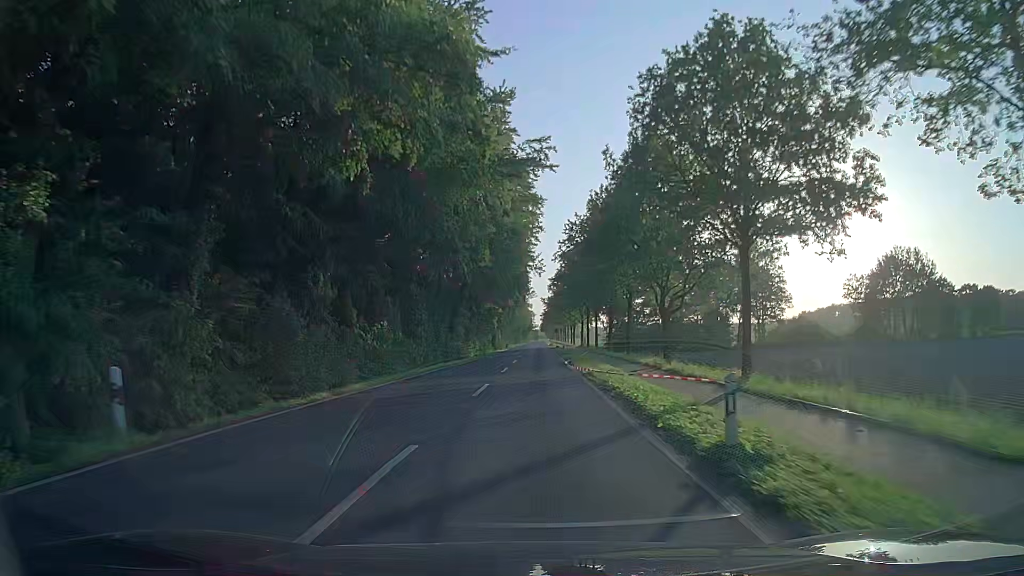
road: secondary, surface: asphalt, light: Day
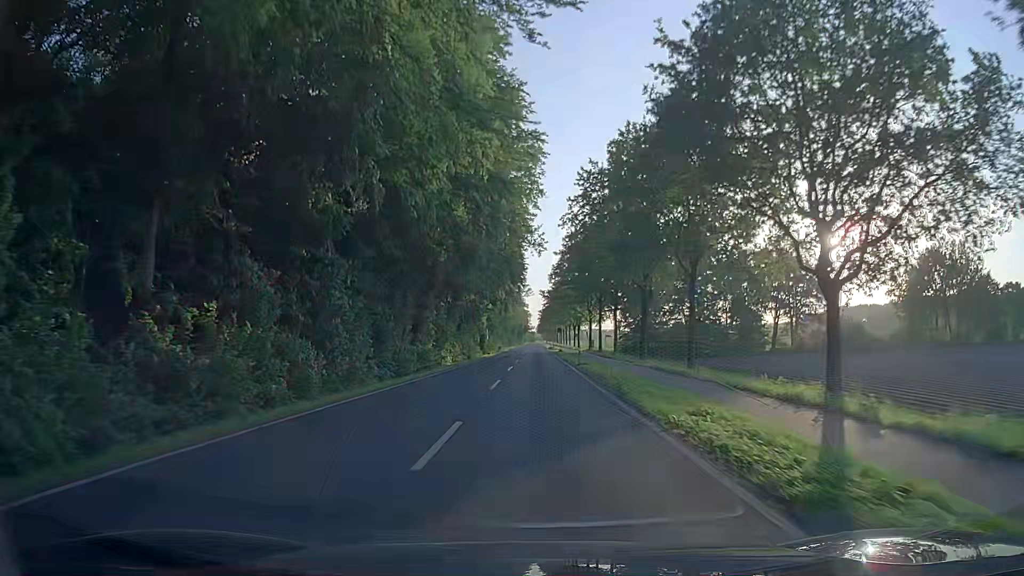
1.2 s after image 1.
(0.0, +21.3) m; 0°
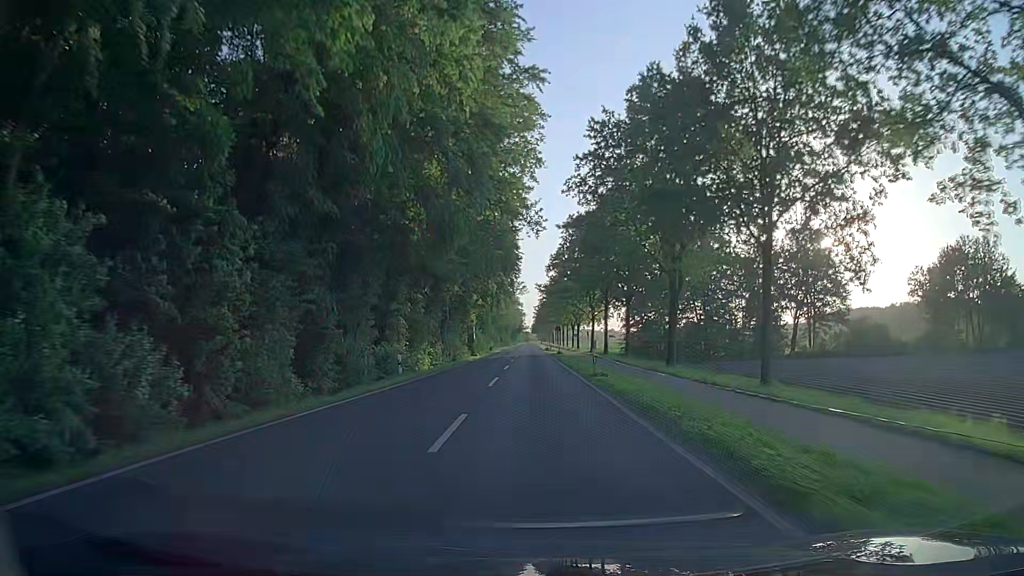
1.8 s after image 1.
(+0.1, +10.8) m; +1°
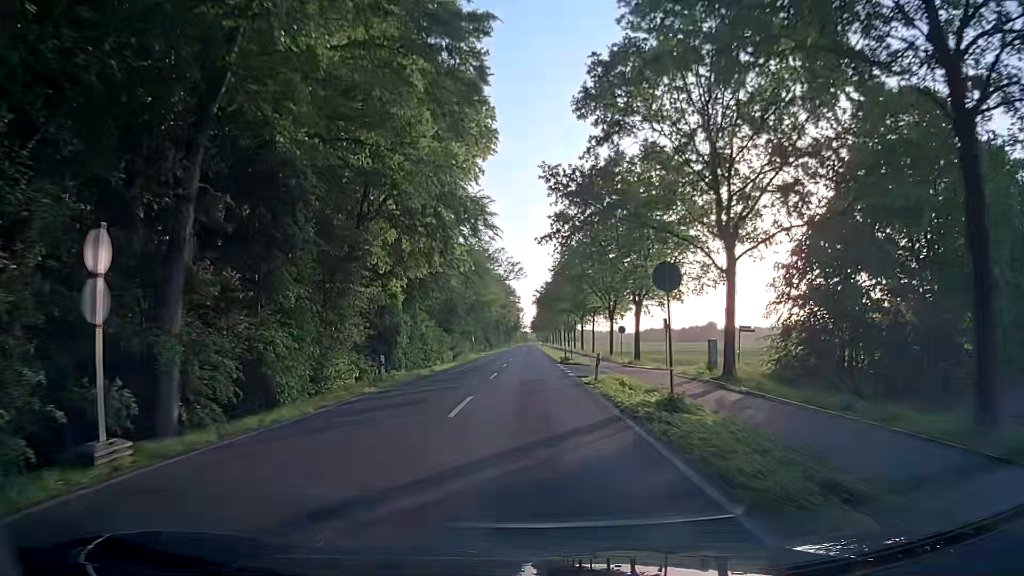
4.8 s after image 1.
(+0.6, +56.4) m; 0°
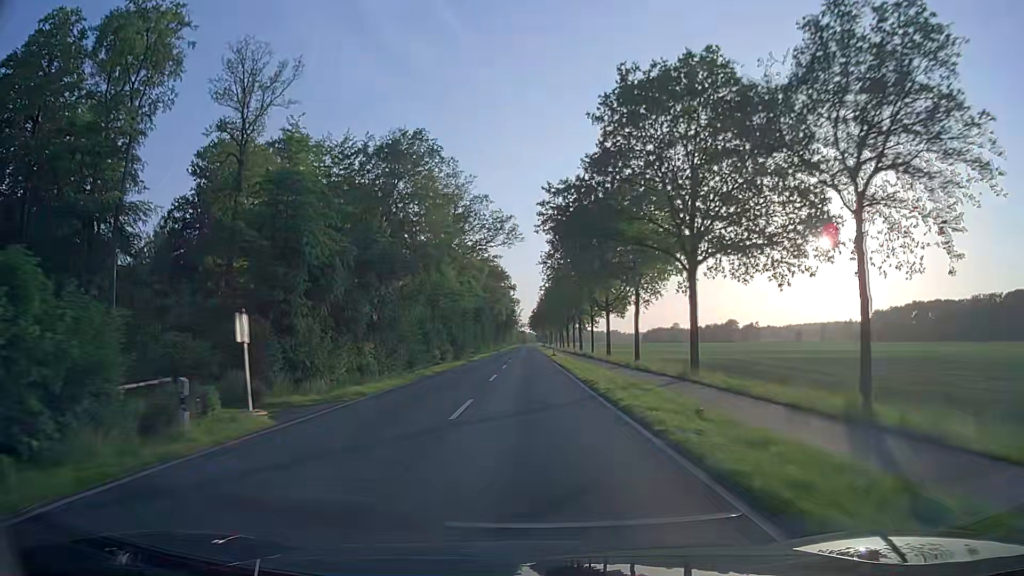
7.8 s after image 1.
(-0.2, +60.5) m; 0°
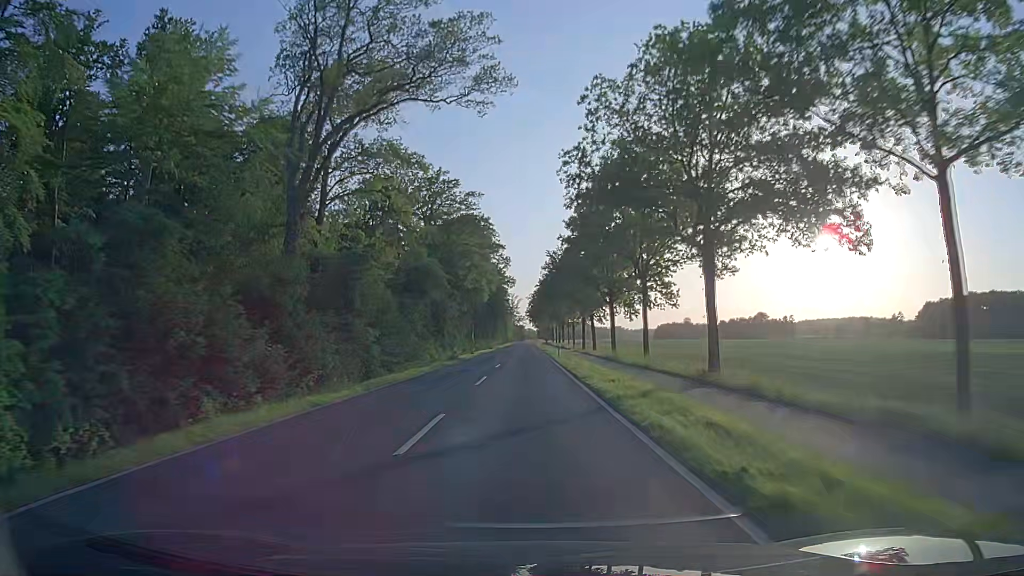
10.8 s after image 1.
(+0.6, +64.1) m; +1°
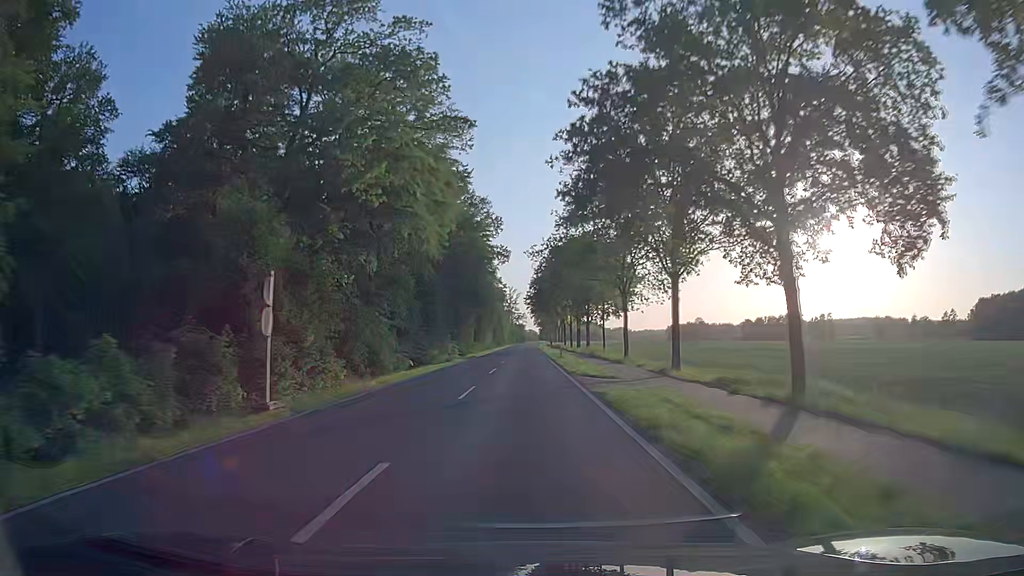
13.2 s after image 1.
(-0.1, +52.7) m; 0°
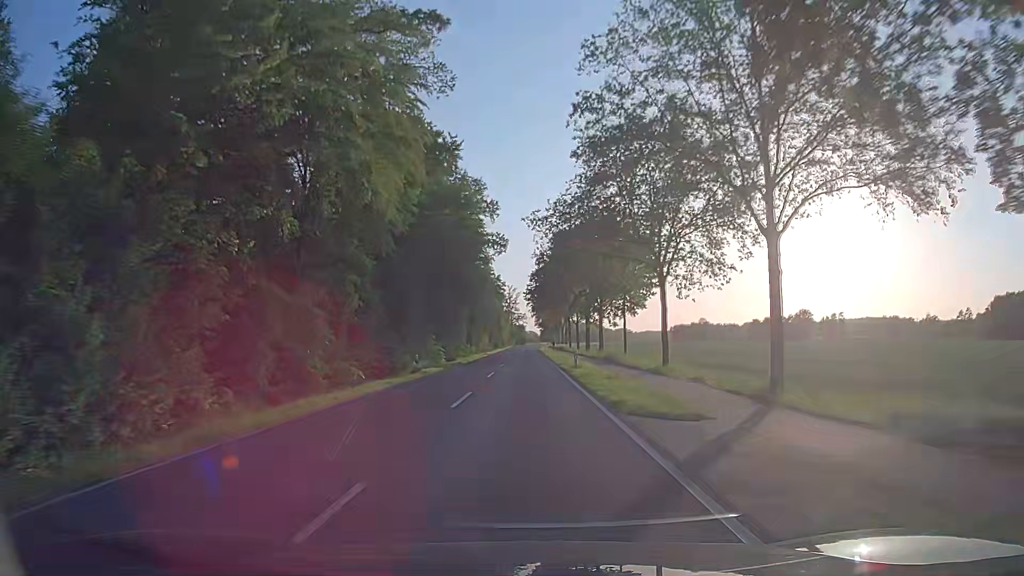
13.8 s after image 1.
(0.0, +13.4) m; 0°
(0, +10) (0, +20) (0, +30) (0, +40) (0, +50) (0, +60) (0, +70) (0, +80) (0, +90) (0, +100) m
